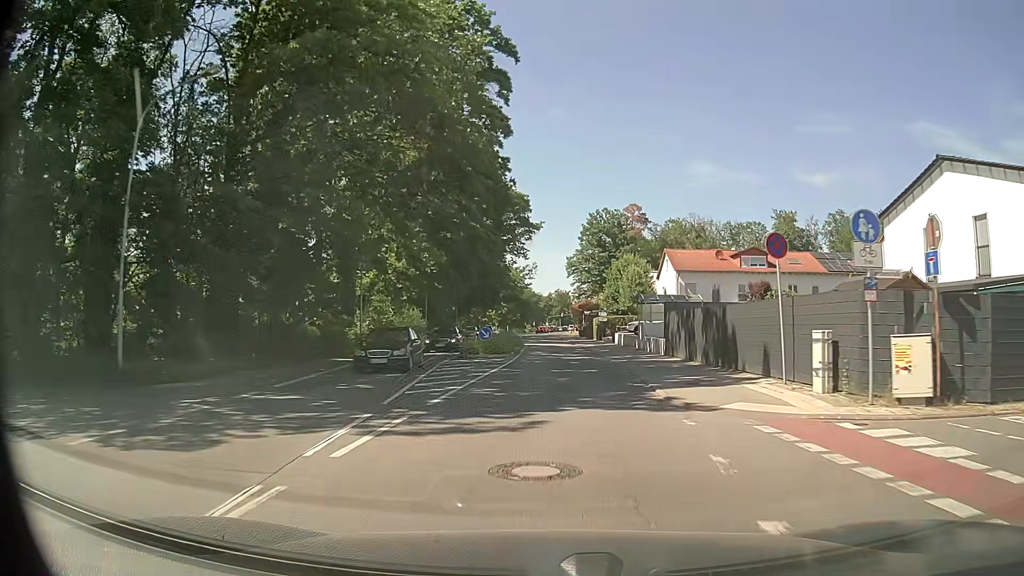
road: primary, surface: asphalt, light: Day
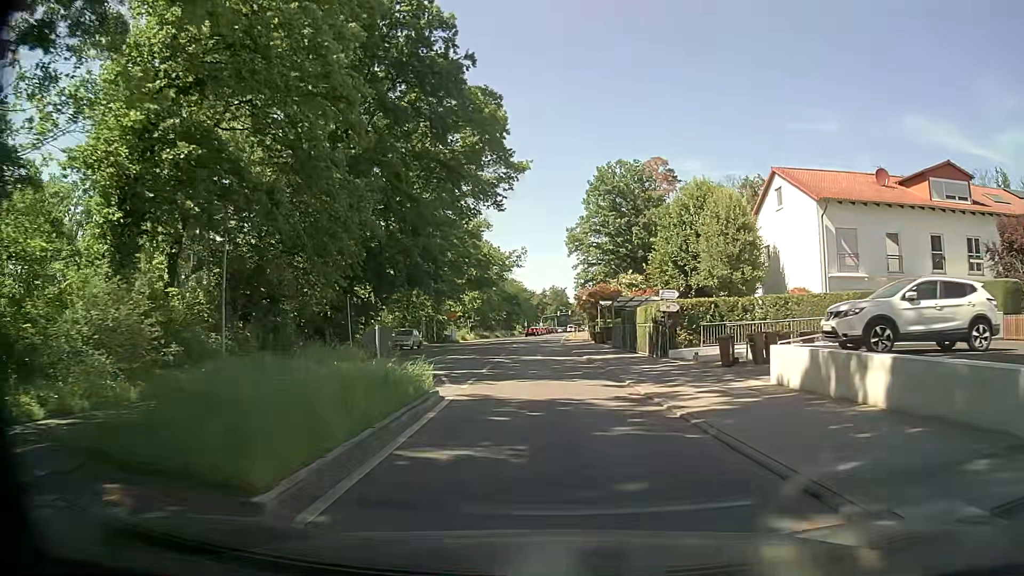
(+0.3, +38.2) m; 0°
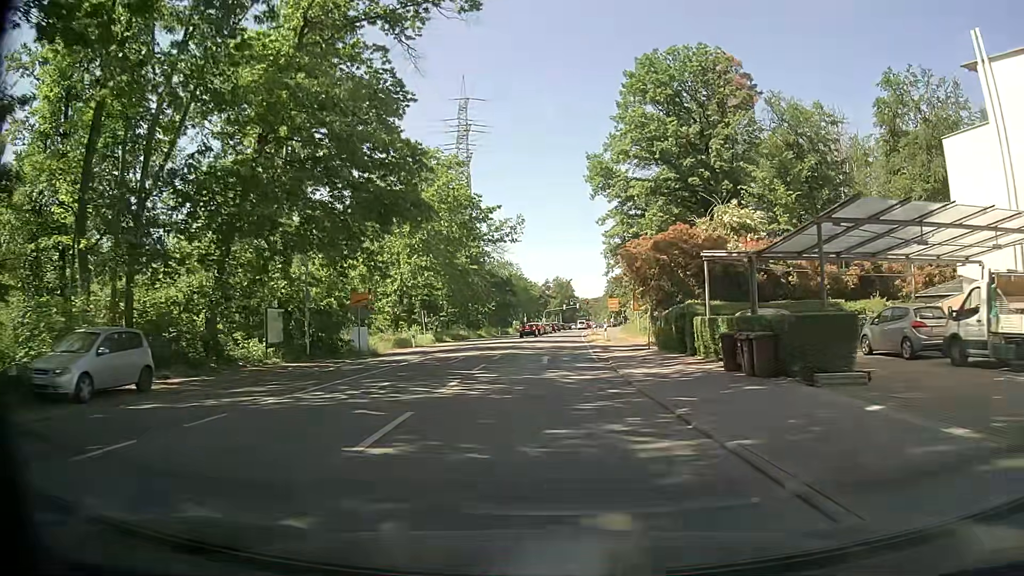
(-0.3, +38.0) m; -1°
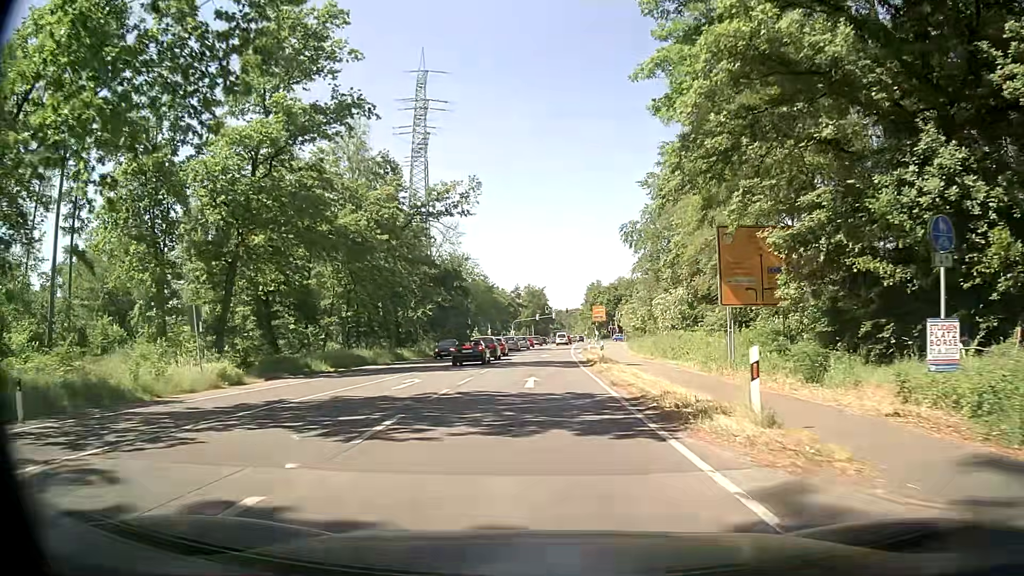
(+0.9, +34.8) m; +3°
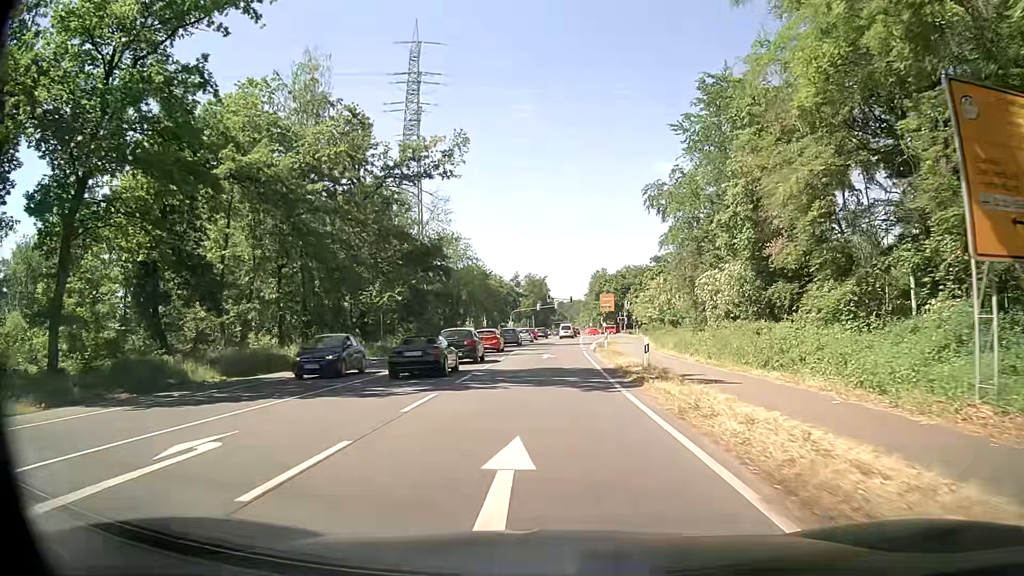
(0.0, +14.4) m; 0°
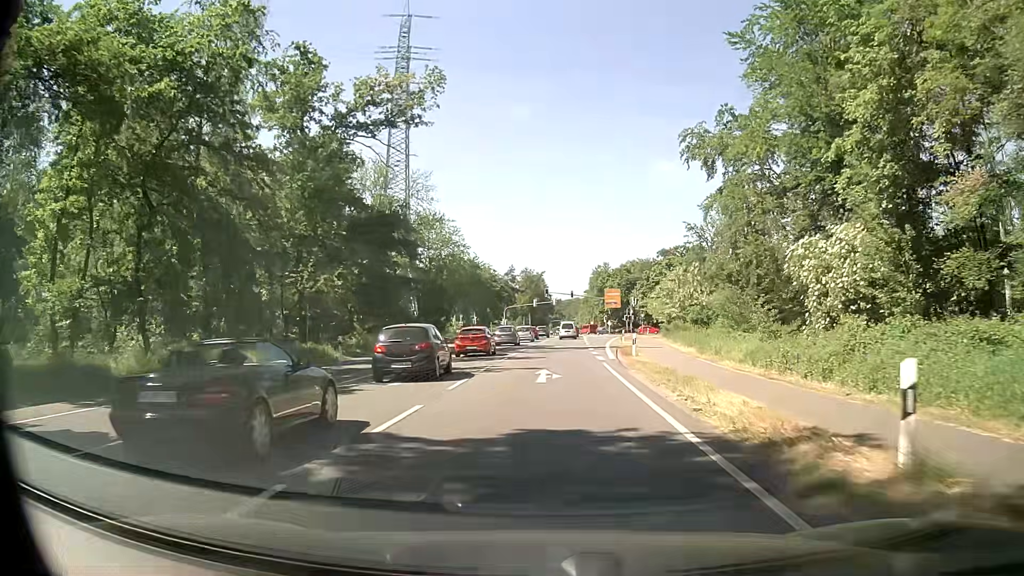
(+0.1, +14.6) m; 0°
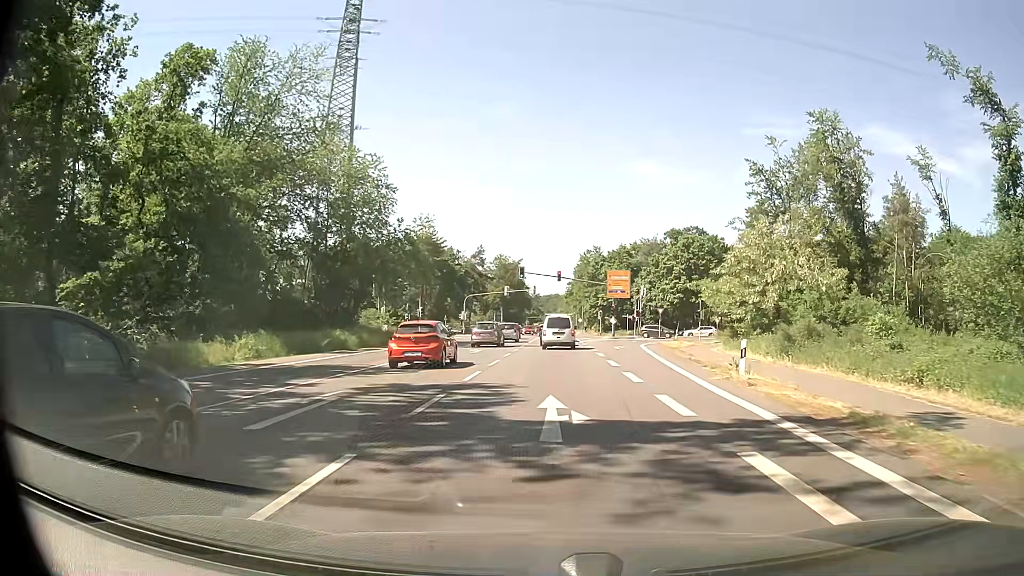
(+0.6, +34.9) m; +2°
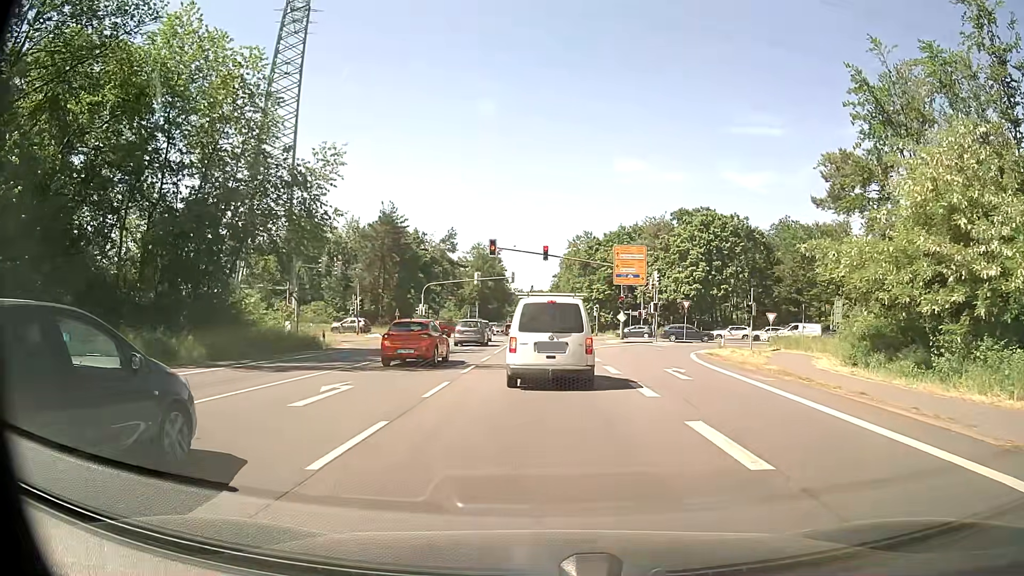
(+0.4, +21.4) m; +2°
(0, +10) (0, +20) (0, +30) (0, +40) (0, +50) (0, +60) (0, +70) (-1, +80) (-1, +90) (-1, +100) m
